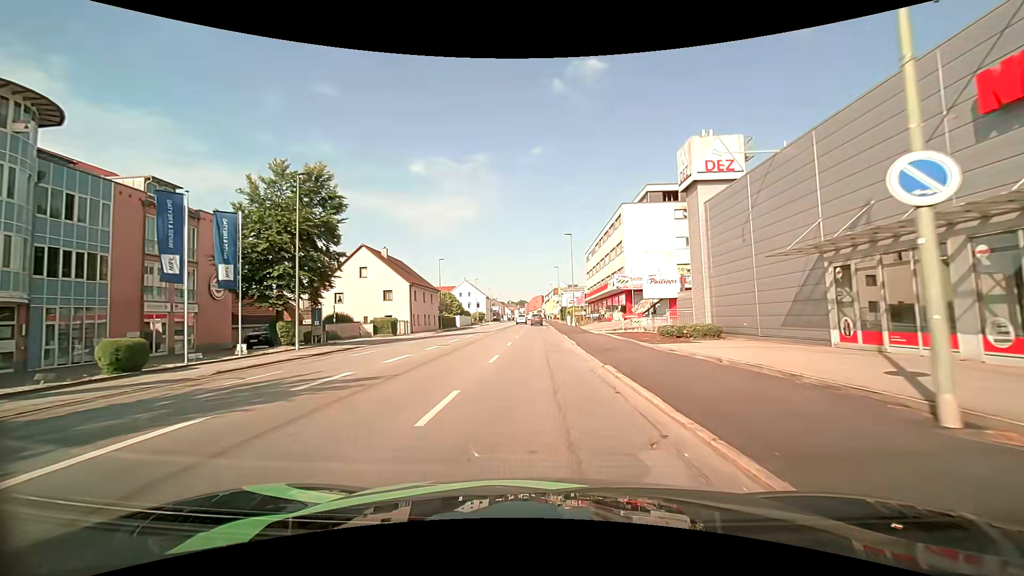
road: tertiary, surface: asphalt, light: Day
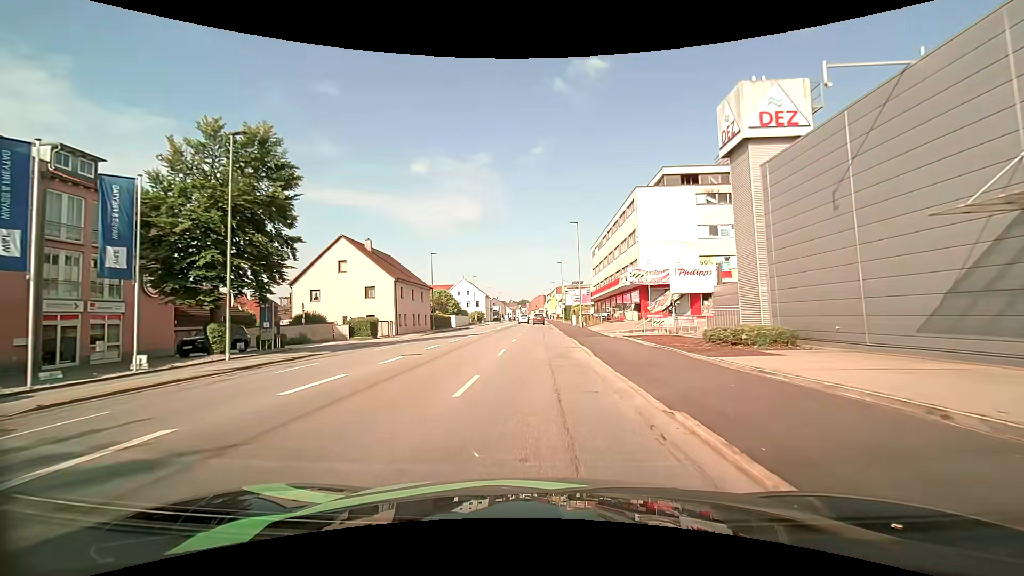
(0.0, +6.6) m; 0°
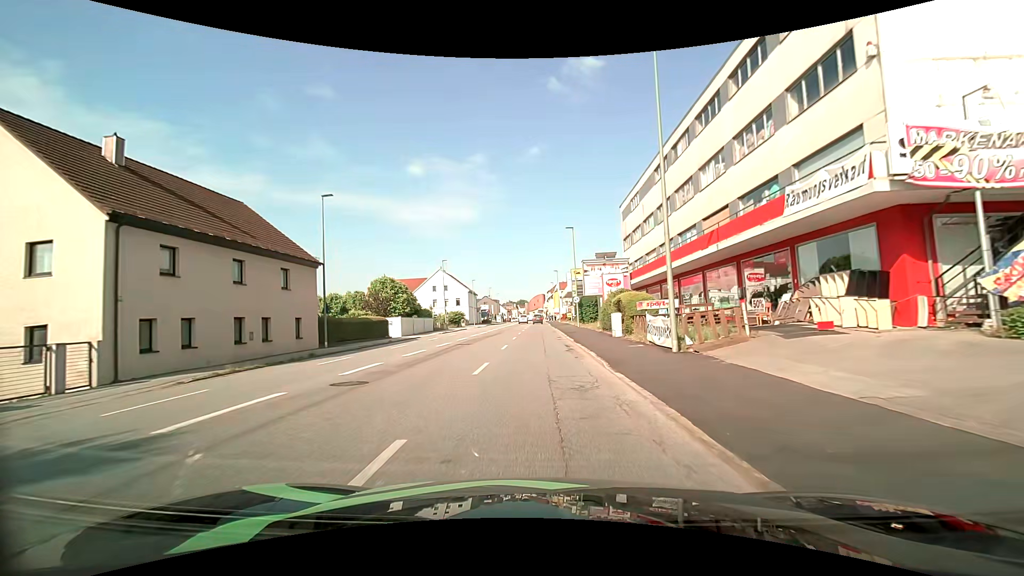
(+0.1, +33.2) m; 0°
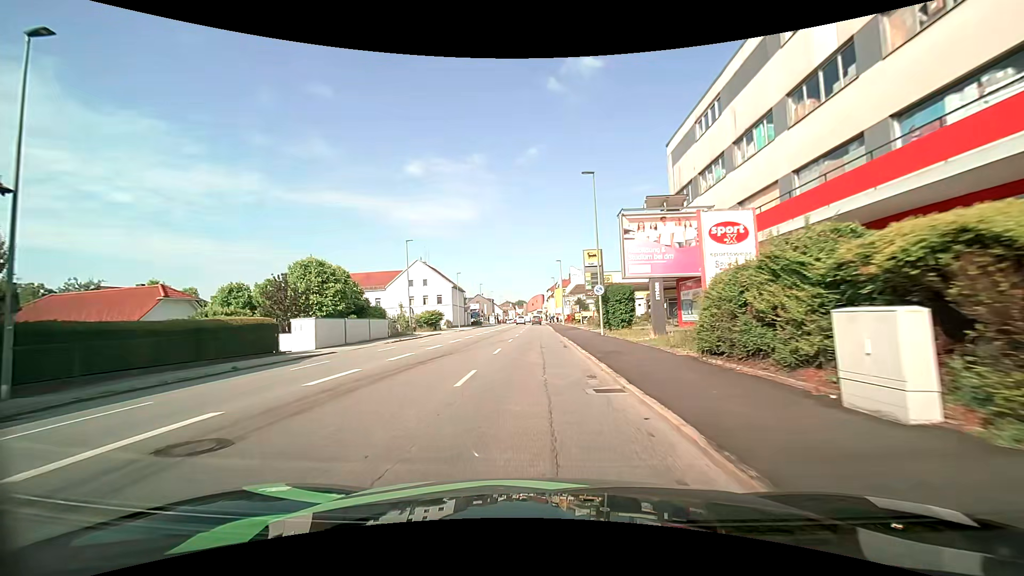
(-0.1, +19.9) m; 0°
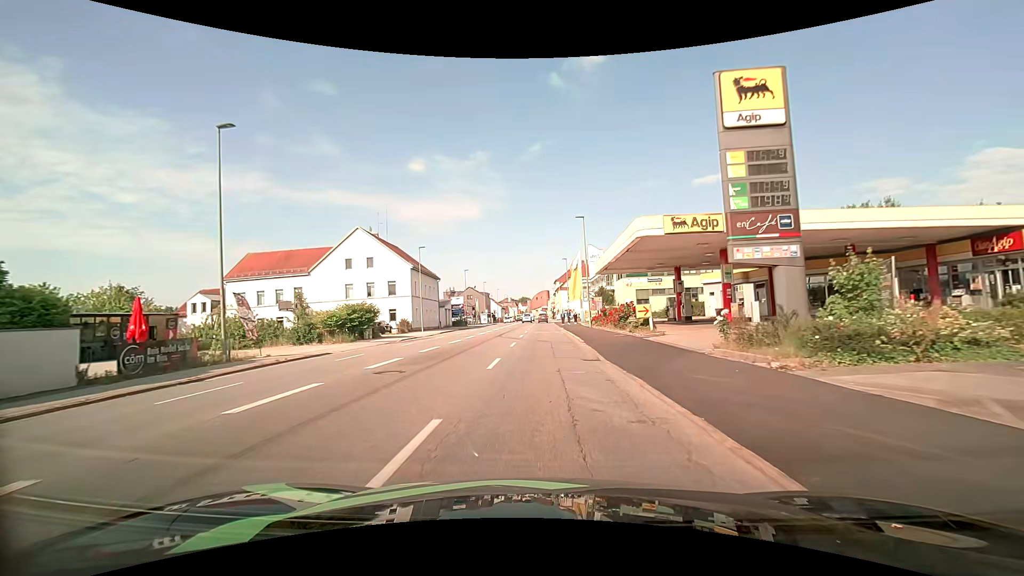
(-0.3, +33.3) m; 0°
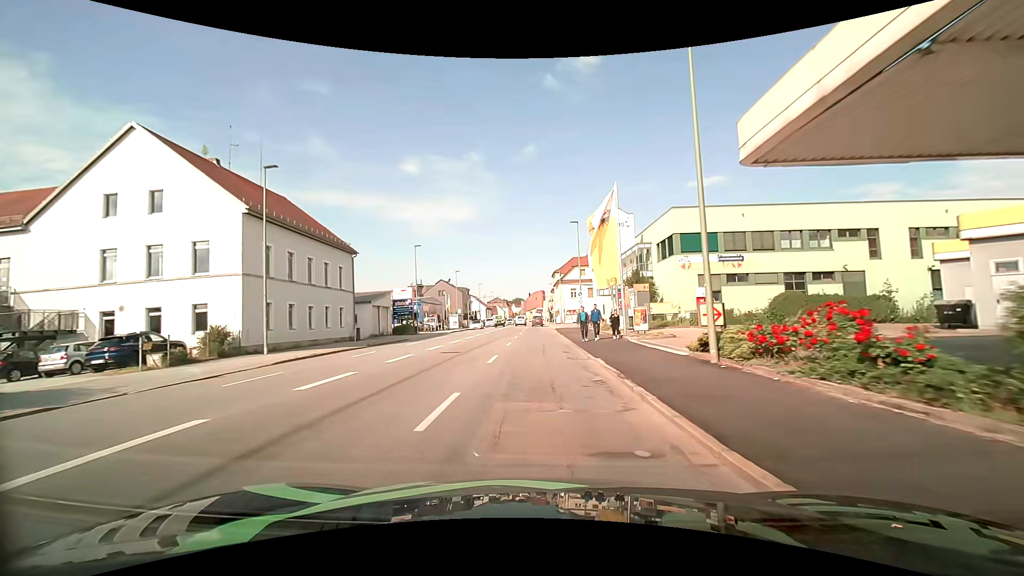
(+0.1, +33.5) m; 0°
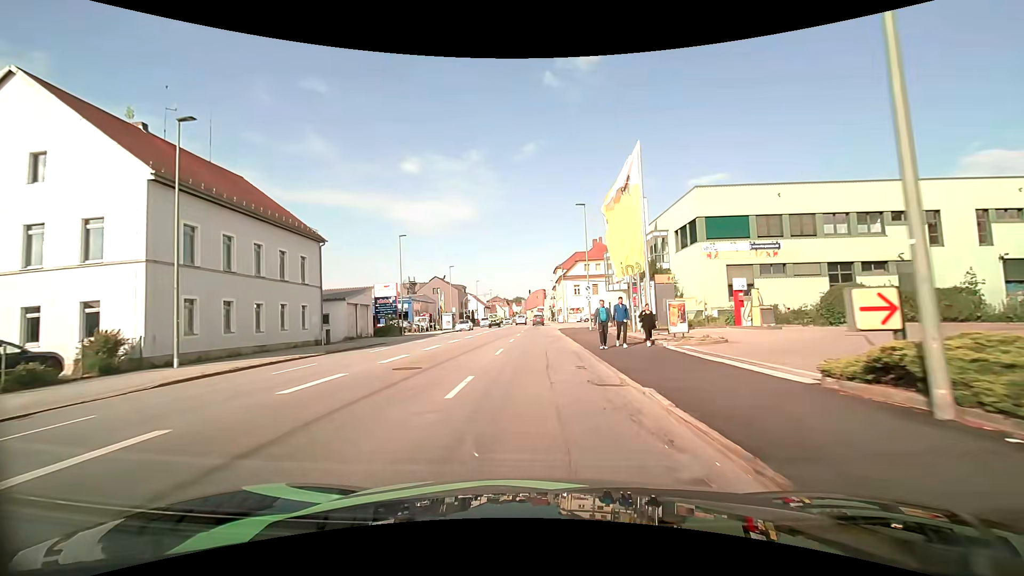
(0.0, +6.8) m; 0°
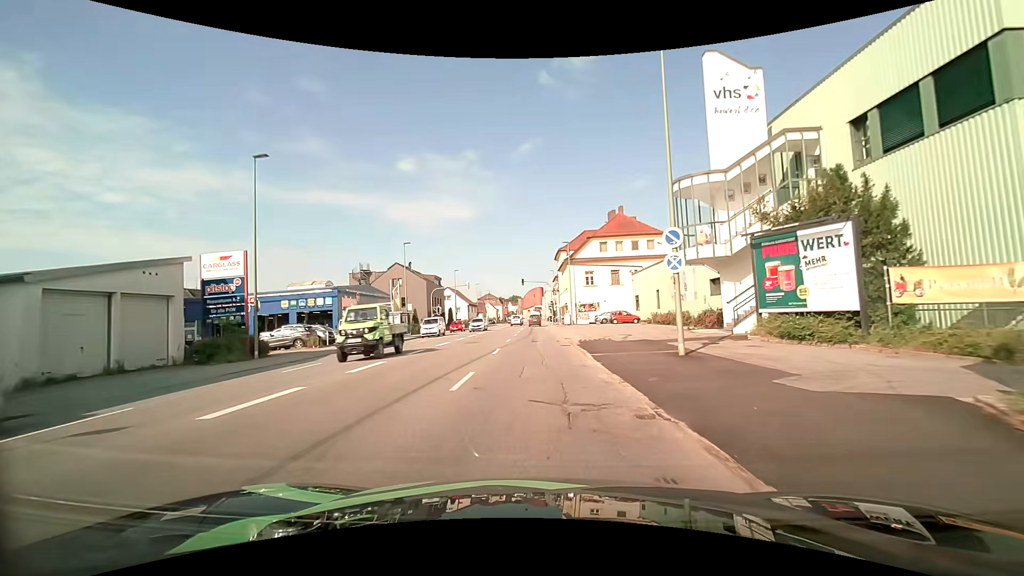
(-0.1, +26.1) m; 0°
(0, +10) (0, +20) (0, +30) (0, +40) (0, +50) (0, +60) (0, +70) (0, +80) (0, +90) (0, +100) m
